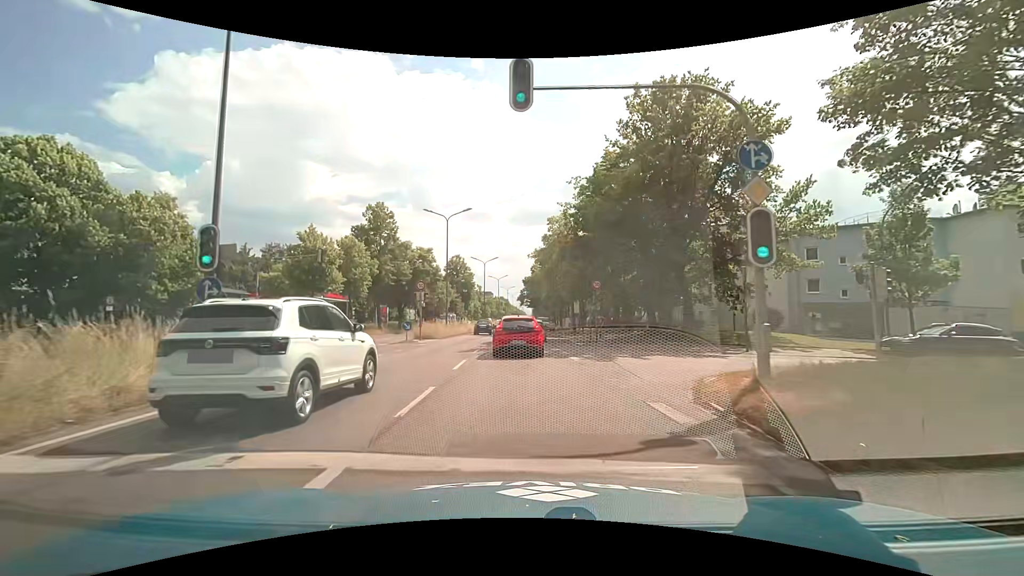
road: trunk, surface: asphalt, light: Day
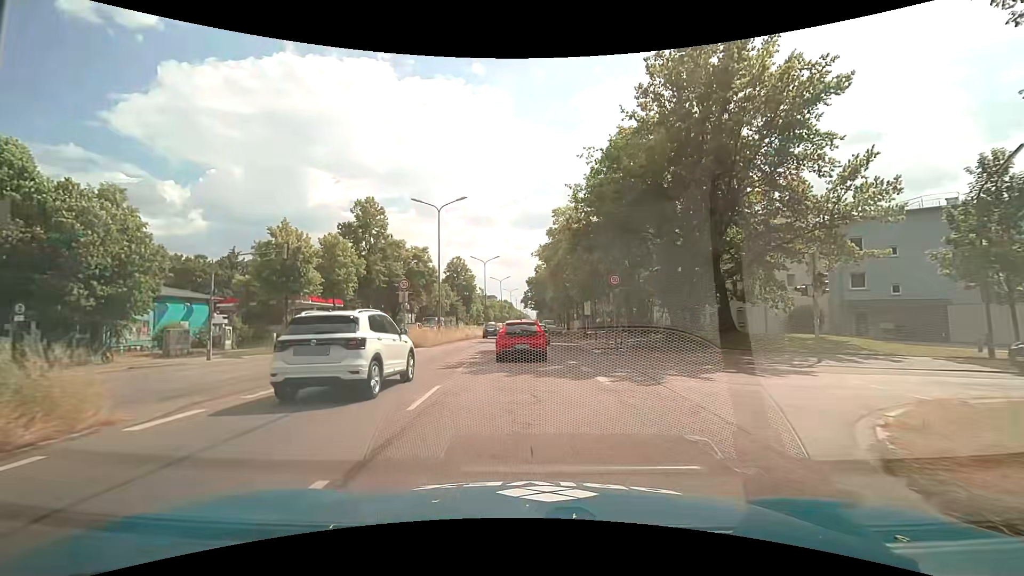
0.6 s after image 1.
(0.0, +5.3) m; +1°
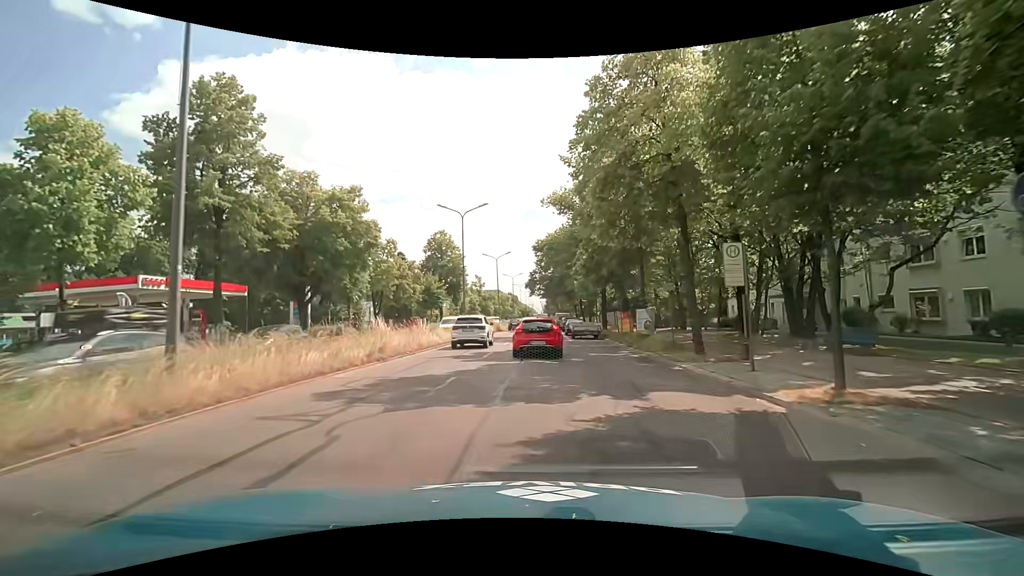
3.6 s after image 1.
(-0.7, +27.8) m; -1°
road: primary
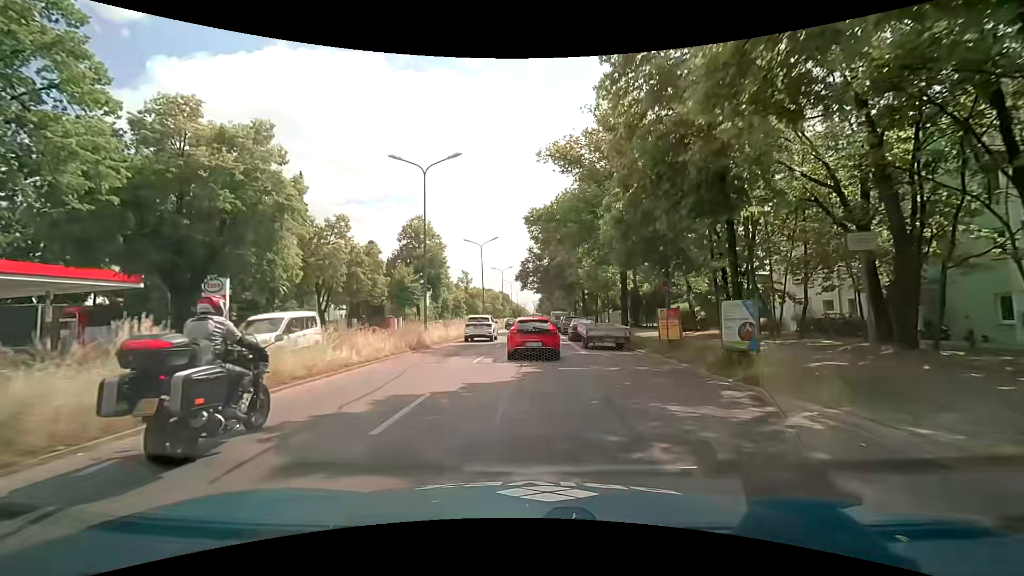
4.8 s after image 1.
(0.0, +11.9) m; +1°
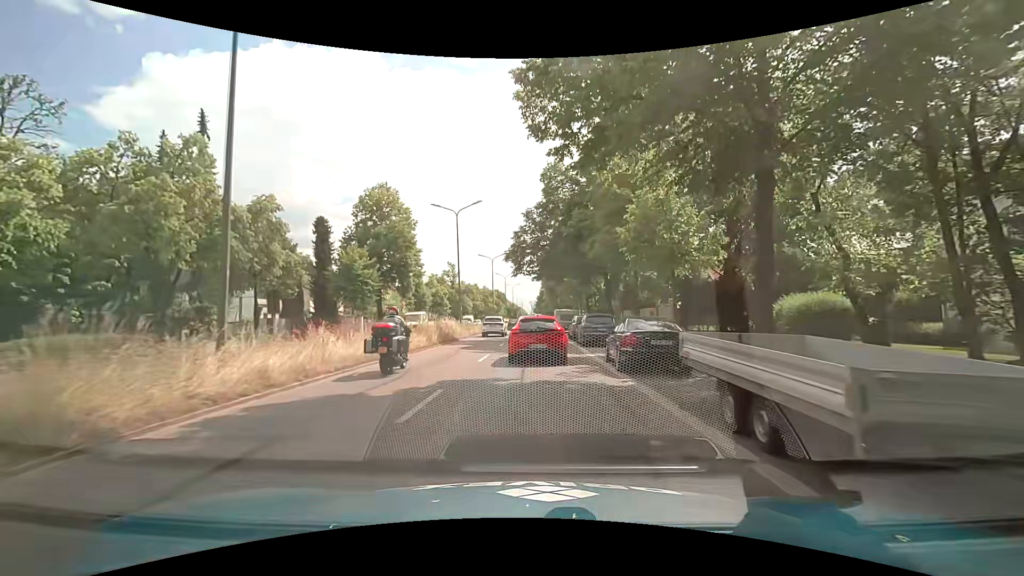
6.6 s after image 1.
(+0.1, +17.7) m; 0°
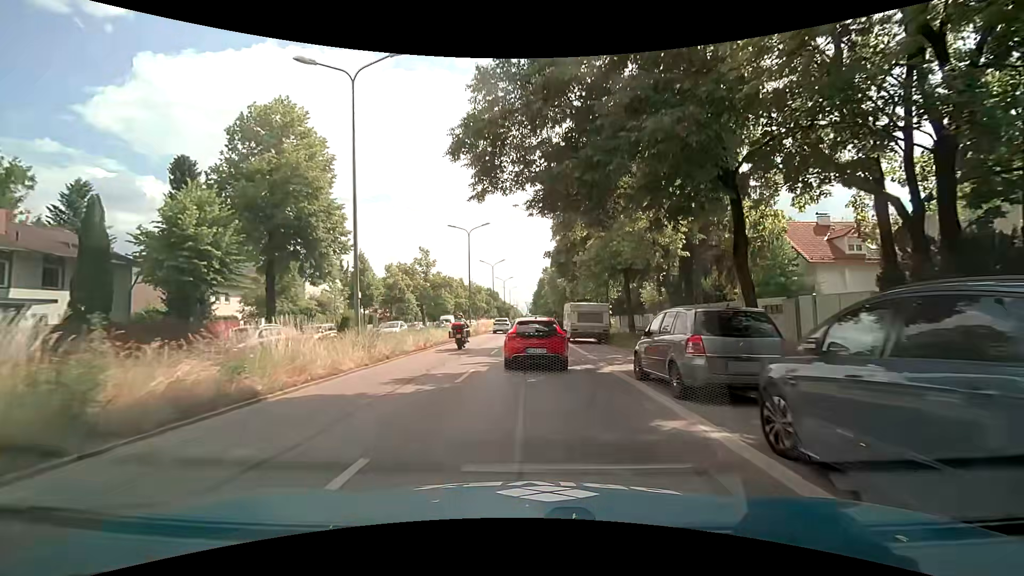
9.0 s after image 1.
(+0.1, +22.7) m; +1°
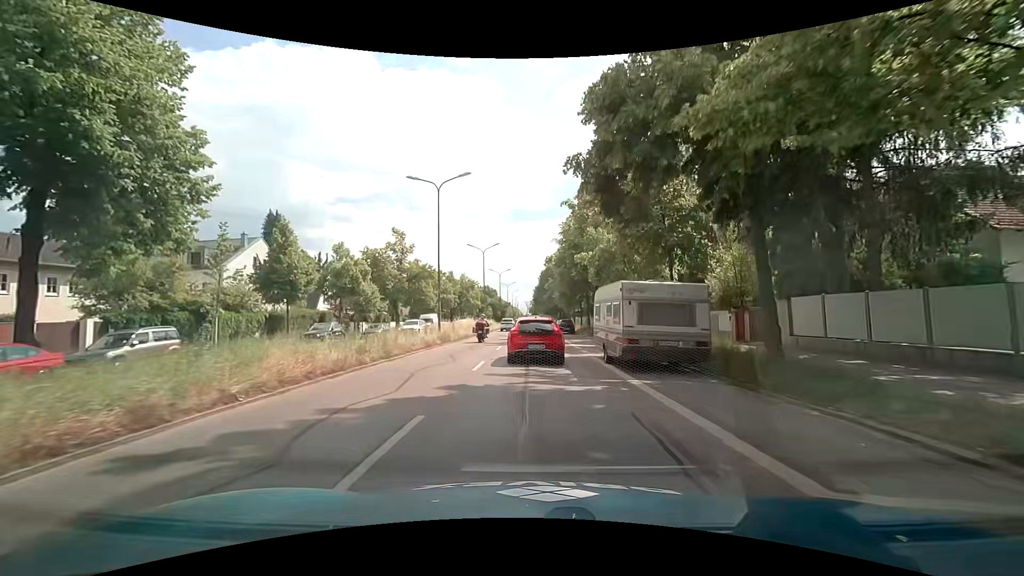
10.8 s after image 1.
(-0.1, +16.2) m; -1°
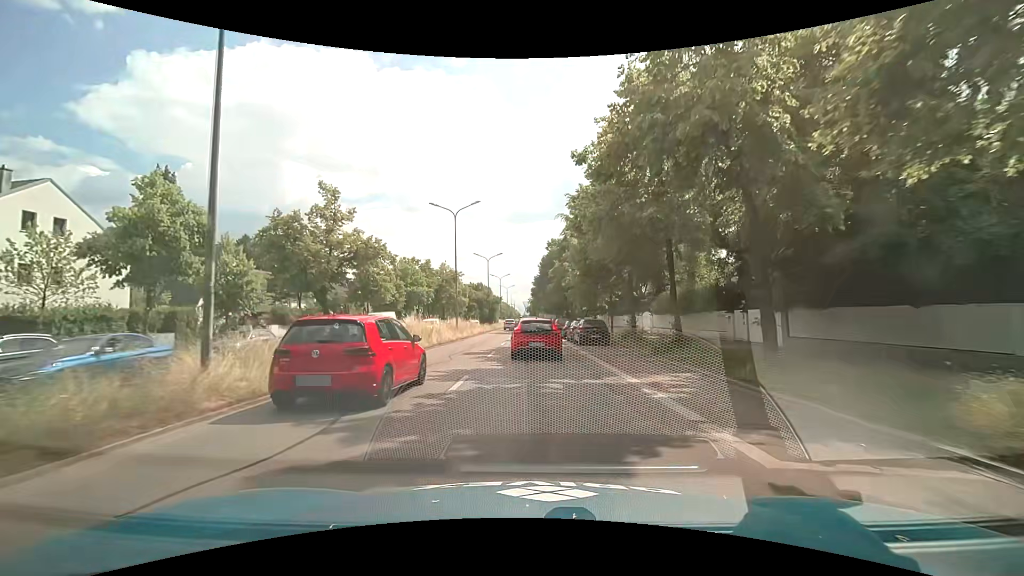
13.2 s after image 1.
(+0.1, +22.2) m; 0°
(0, +10) (0, +20) (0, +30) (0, +40) (0, +50) (0, +60) (0, +70) (+1, +80) (+1, +90) (+1, +100) m
